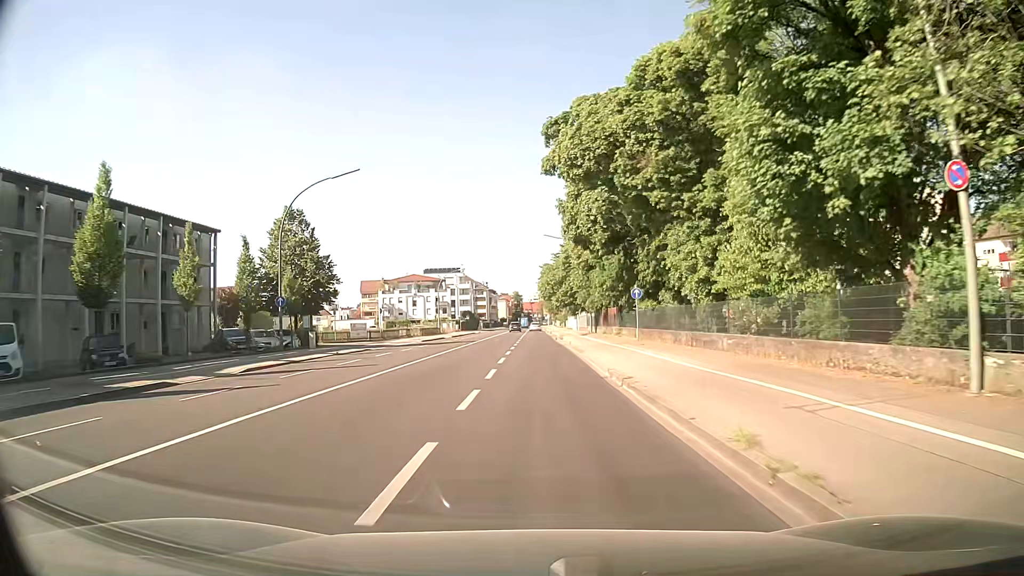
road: secondary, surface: asphalt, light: Day
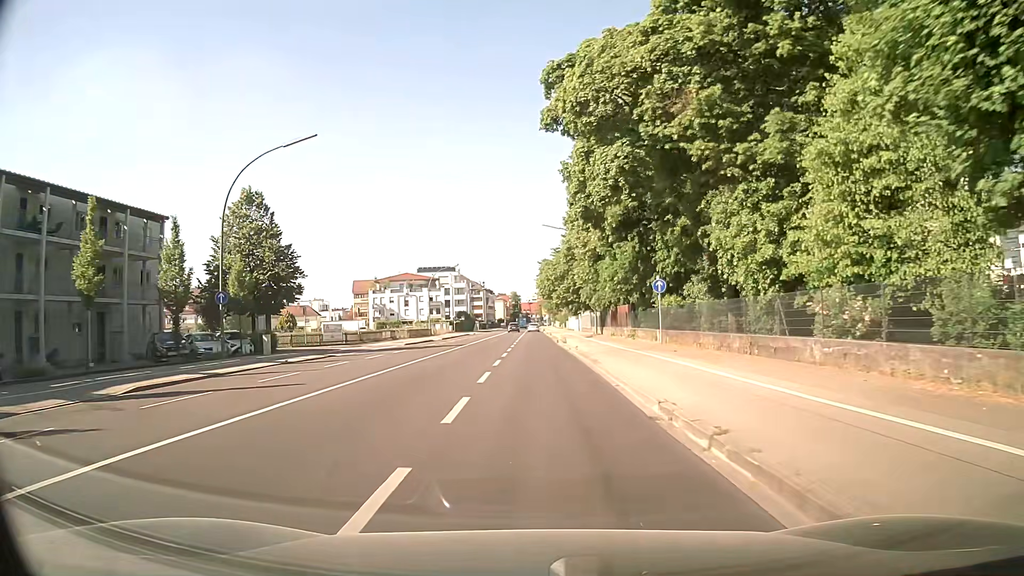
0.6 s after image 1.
(+0.1, +7.4) m; +1°
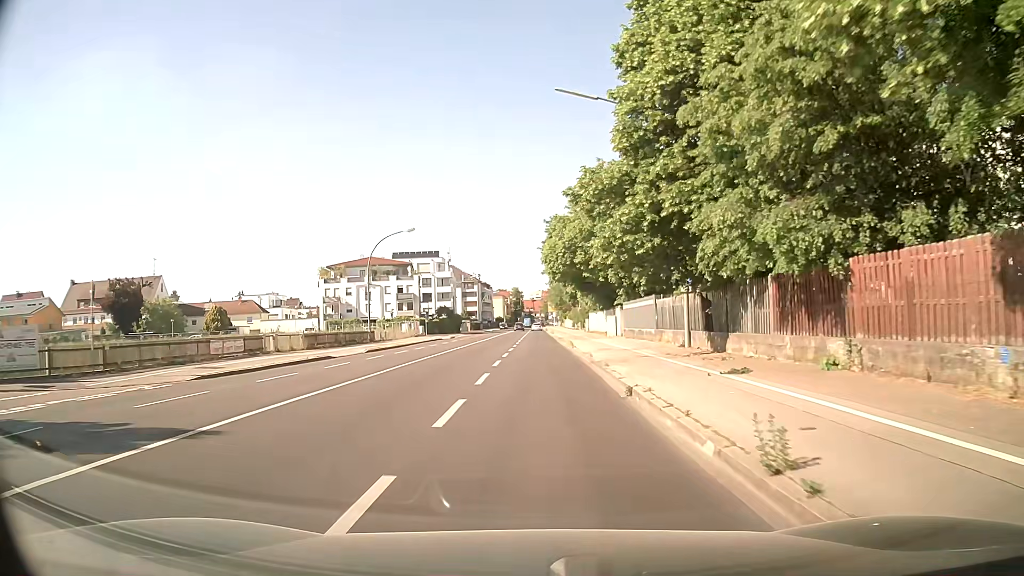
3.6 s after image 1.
(-0.6, +36.2) m; -1°
(0, +10) (0, +20) (0, +30) (0, +40) (-1, +50) (-1, +60) (-1, +70) (-1, +80) (-2, +90) (-3, +100) m
